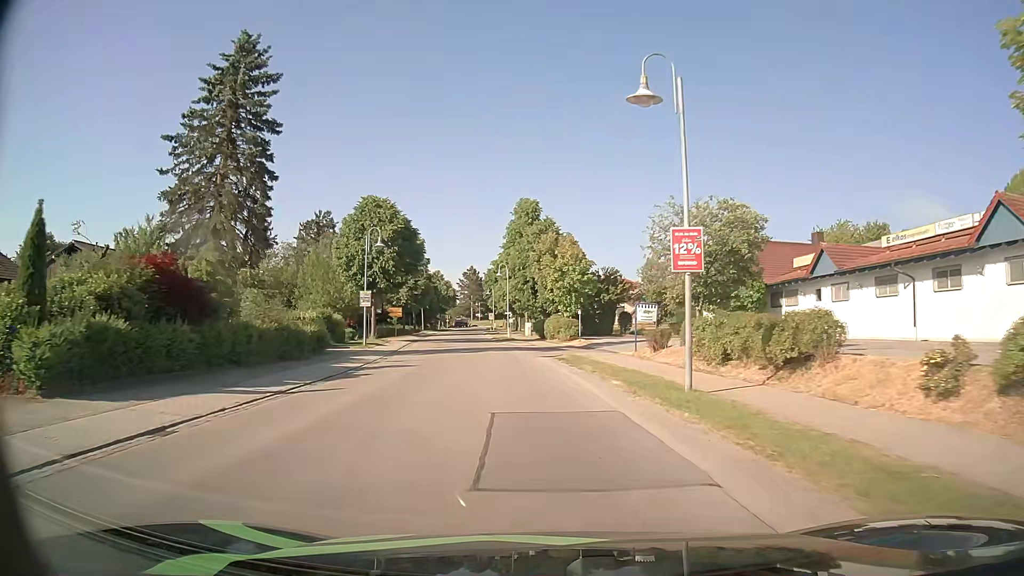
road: secondary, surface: asphalt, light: Day
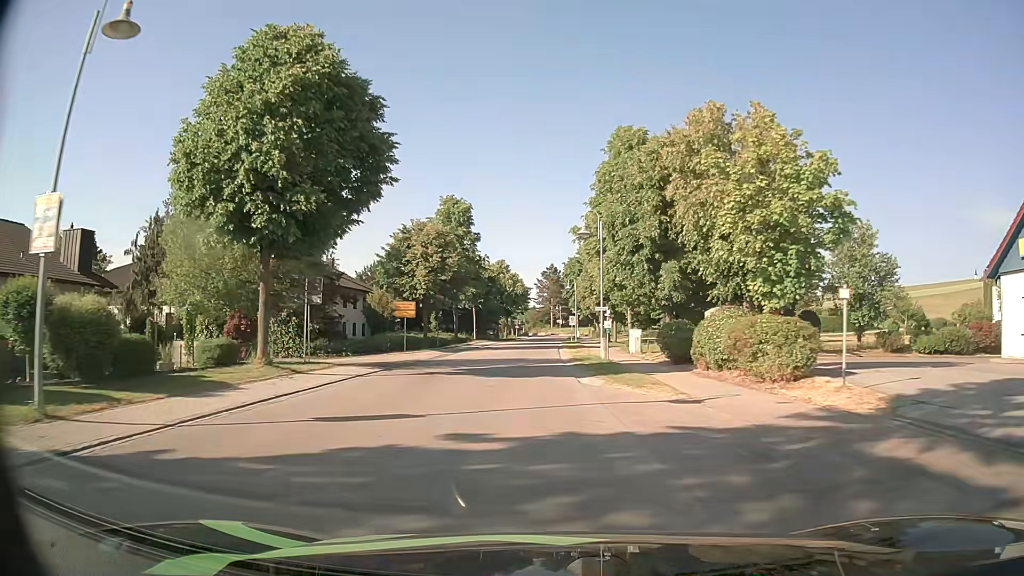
(-2.1, +31.5) m; -7°
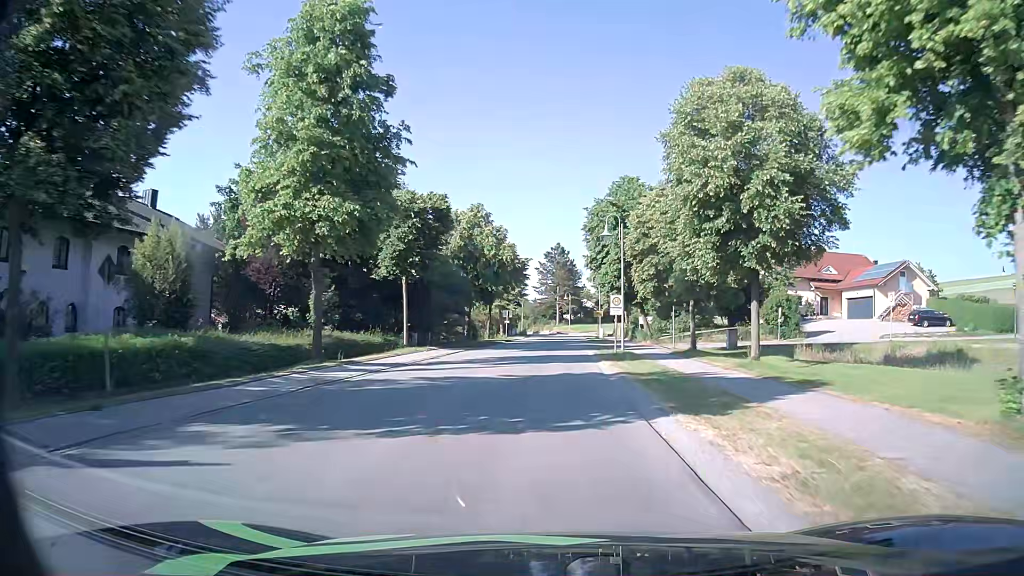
(-0.9, +39.8) m; -1°
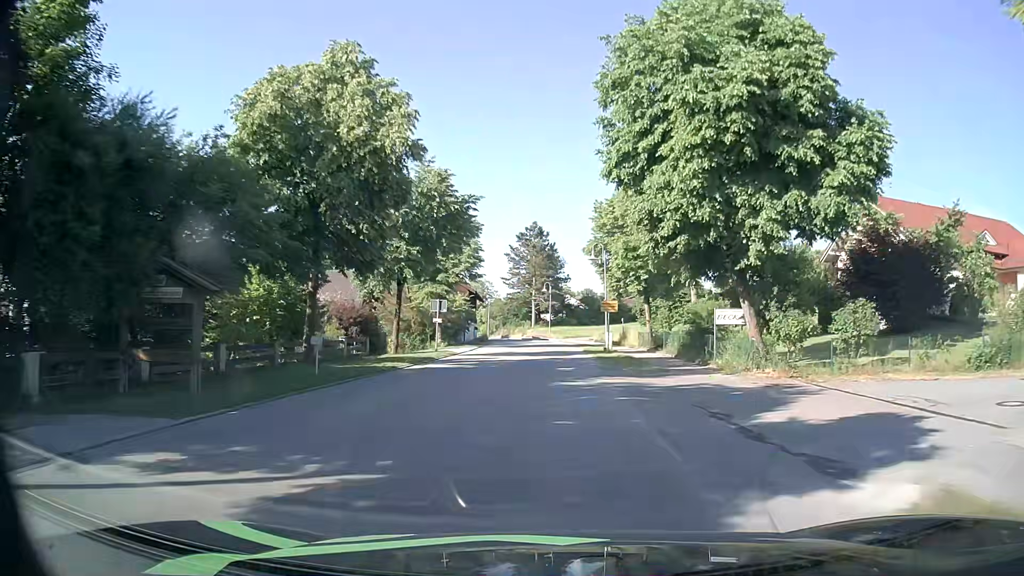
(+0.7, +32.2) m; +3°
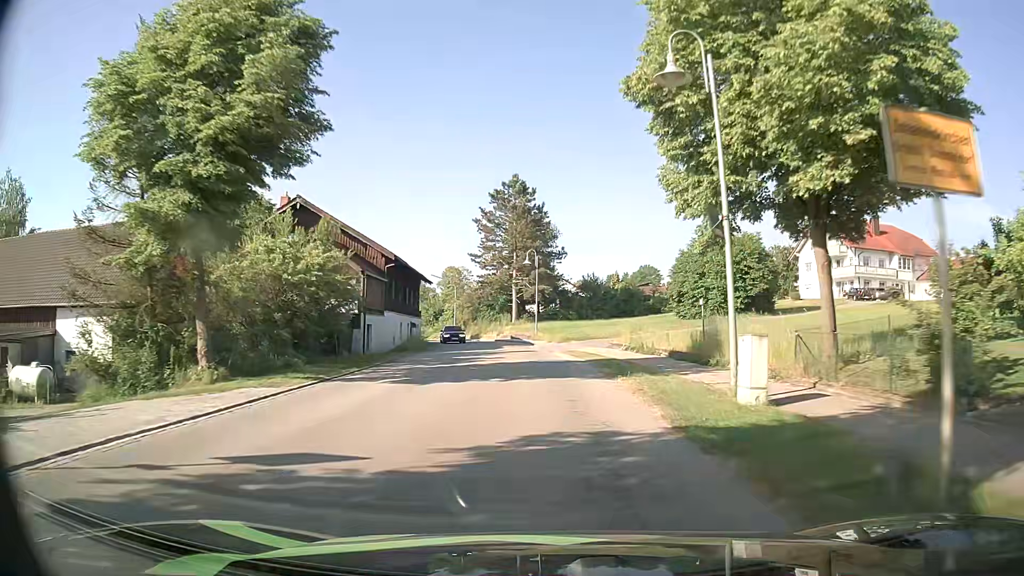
(+0.1, +32.4) m; 0°
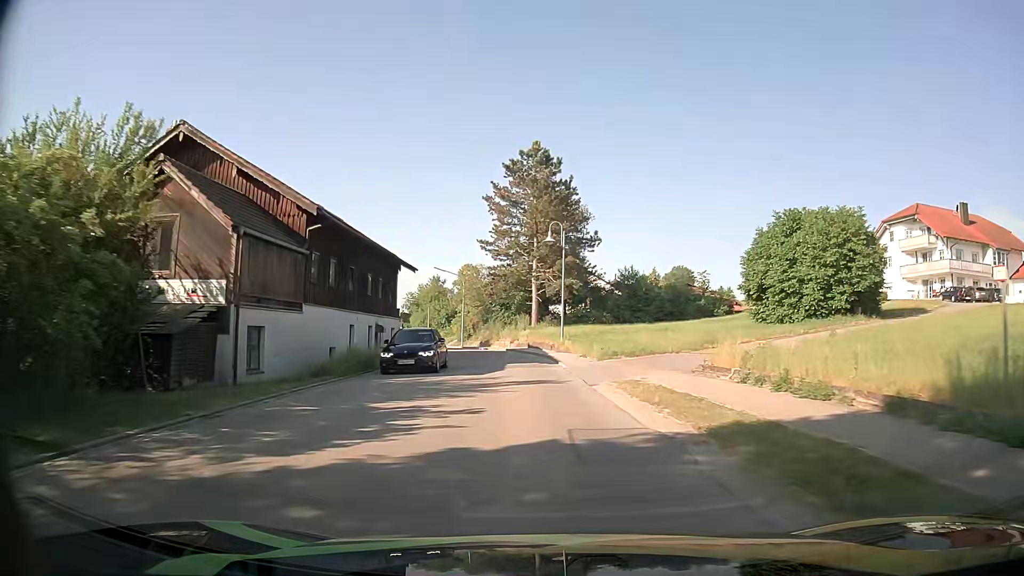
(-0.2, +16.0) m; -2°
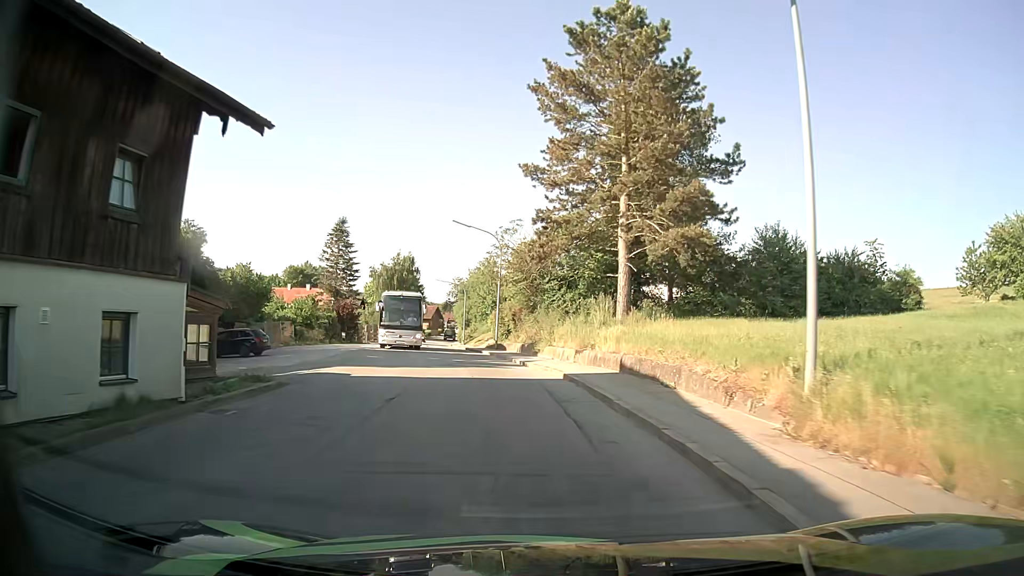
(-1.5, +28.5) m; -5°
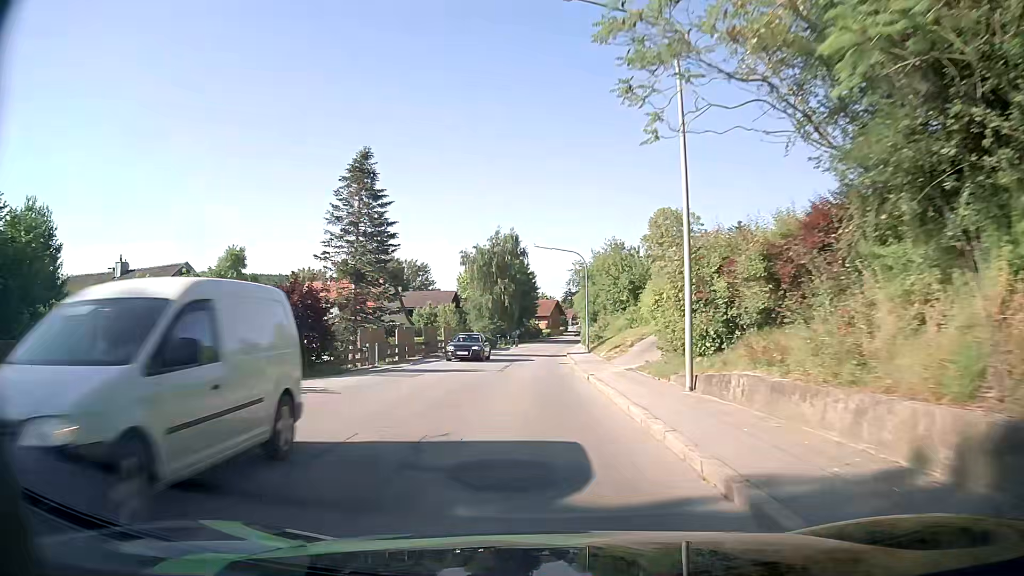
(-3.3, +32.0) m; -11°
(0, +10) (0, +20) (-1, +30) (-1, +40) (-1, +50) (0, +60) (0, +70) (+1, +80) (+1, +90) (+2, +100) m
